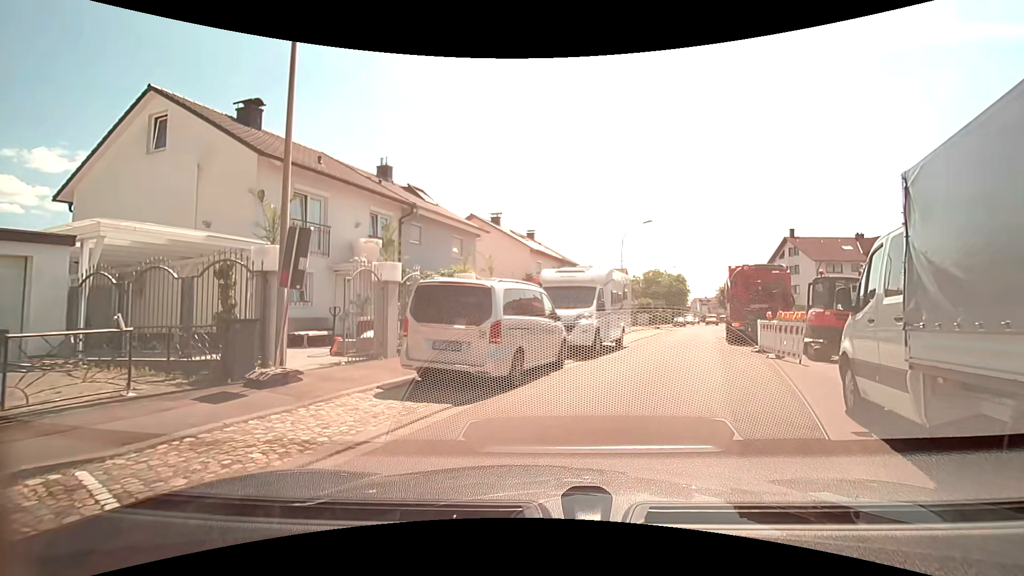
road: residential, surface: asphalt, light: Day
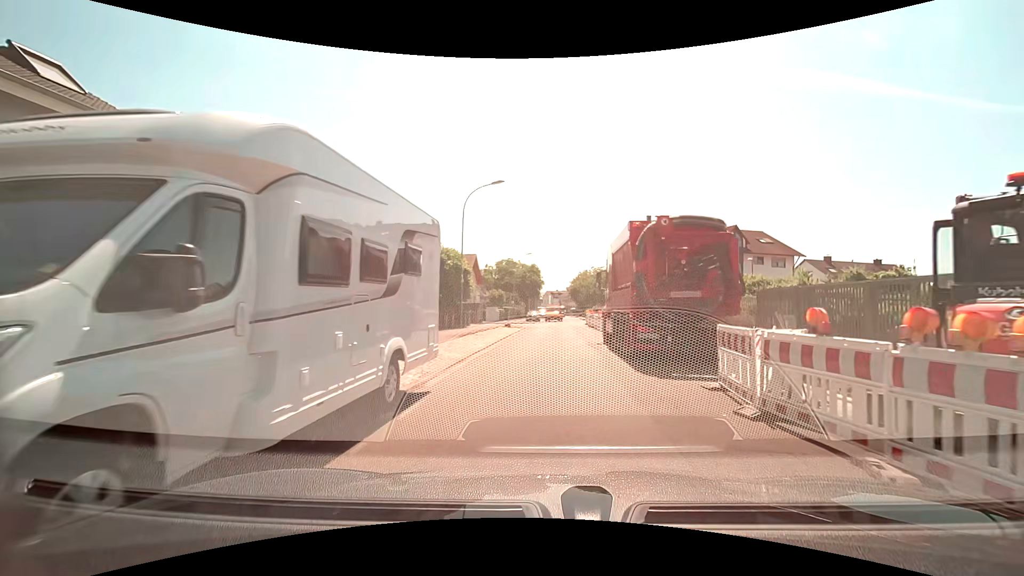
(+2.6, +12.6) m; +17°
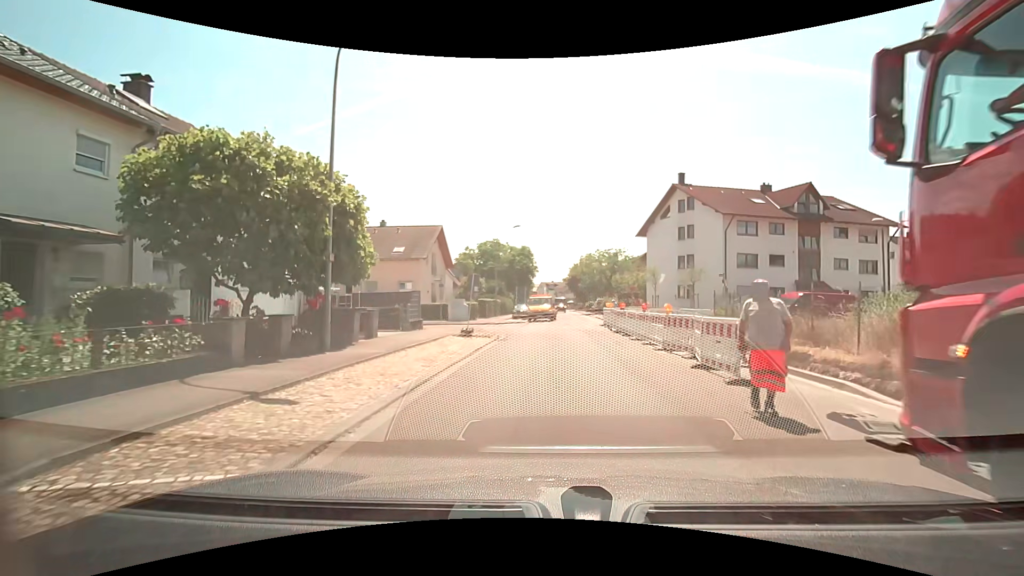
(0.0, +18.2) m; 0°
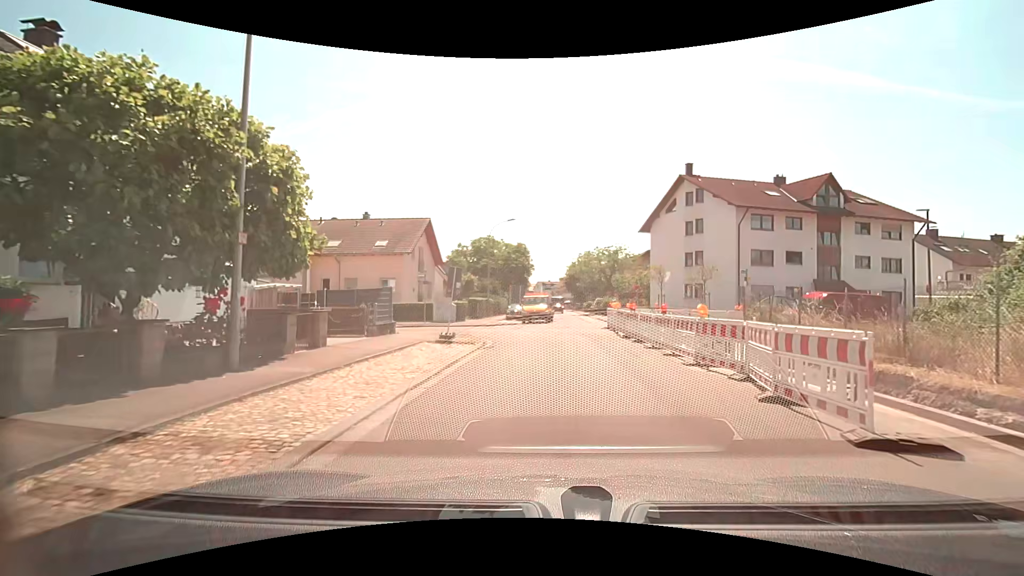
(0.0, +3.5) m; 0°
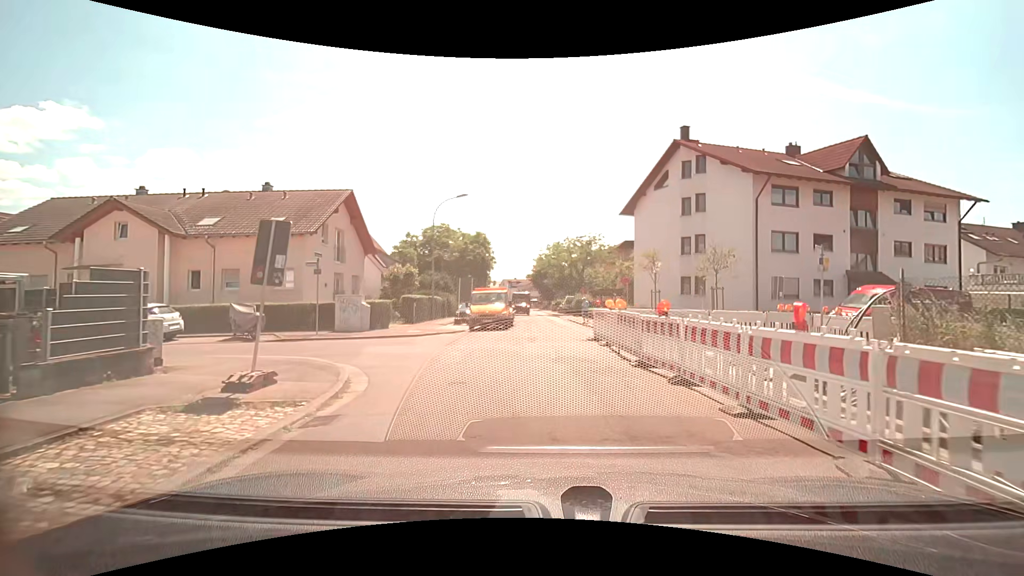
(+0.4, +9.7) m; +4°
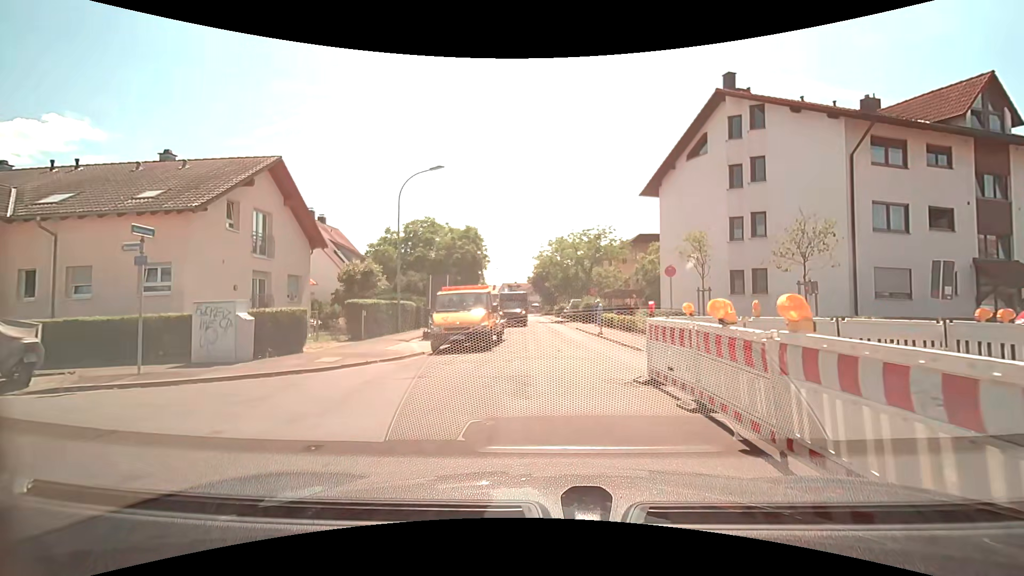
(0.0, +8.7) m; 0°
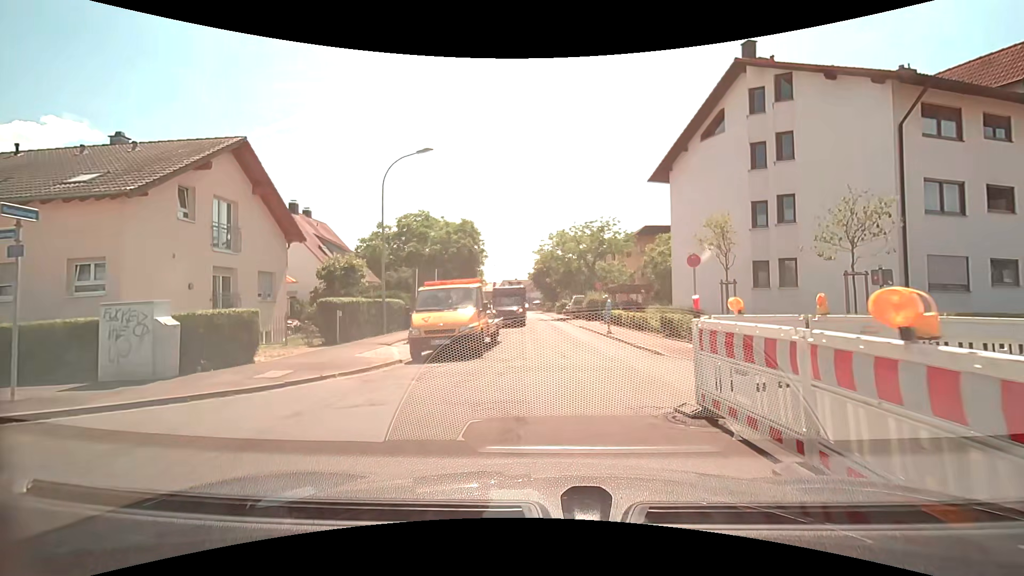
(0.0, +2.6) m; 0°
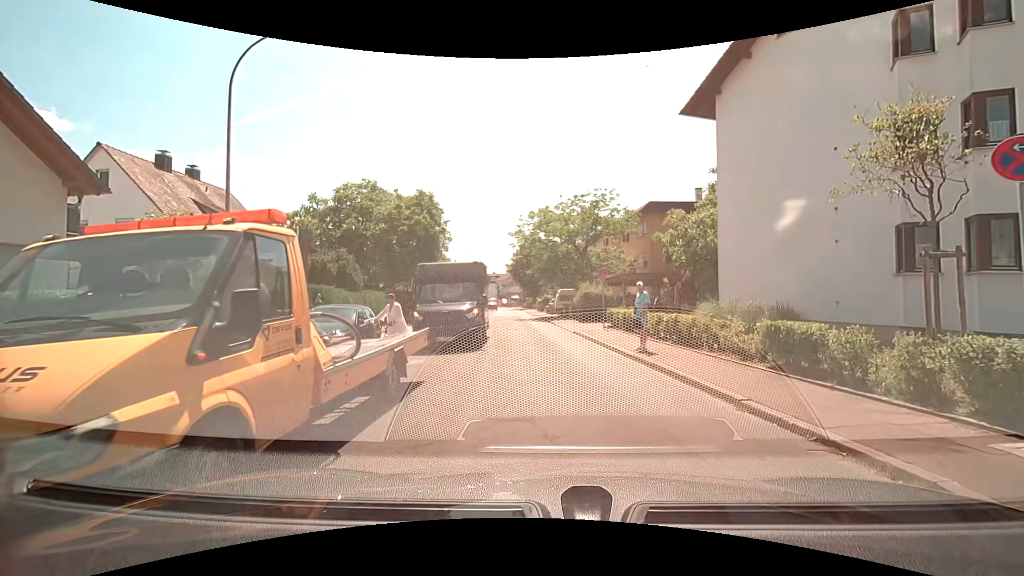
(+0.1, +10.6) m; +2°
(0, +10) (0, +20) (-1, +30) (-1, +40) (-2, +50) (-3, +60) (-3, +70) (-4, +80) (-5, +90) (-7, +100) m
